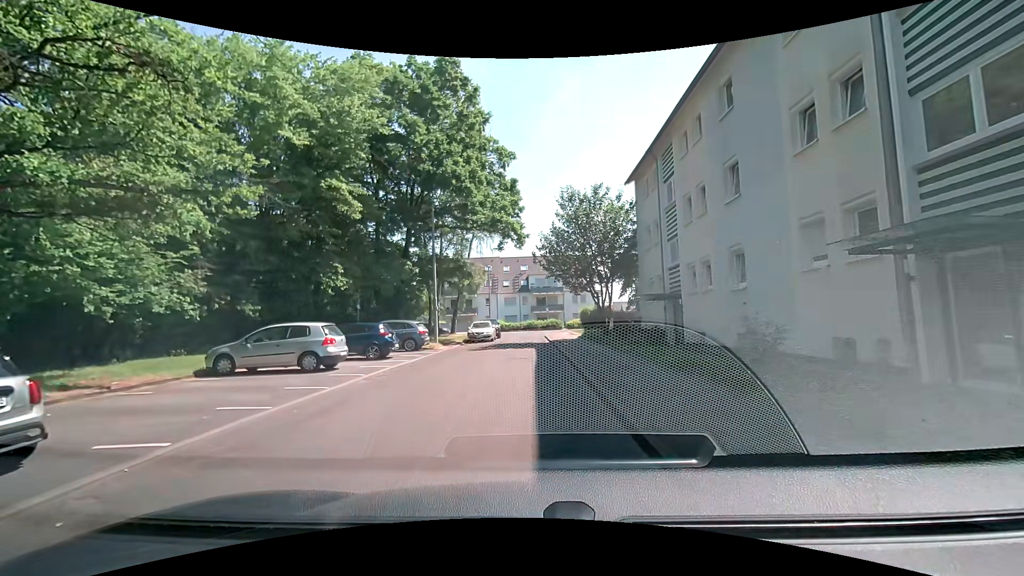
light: Day
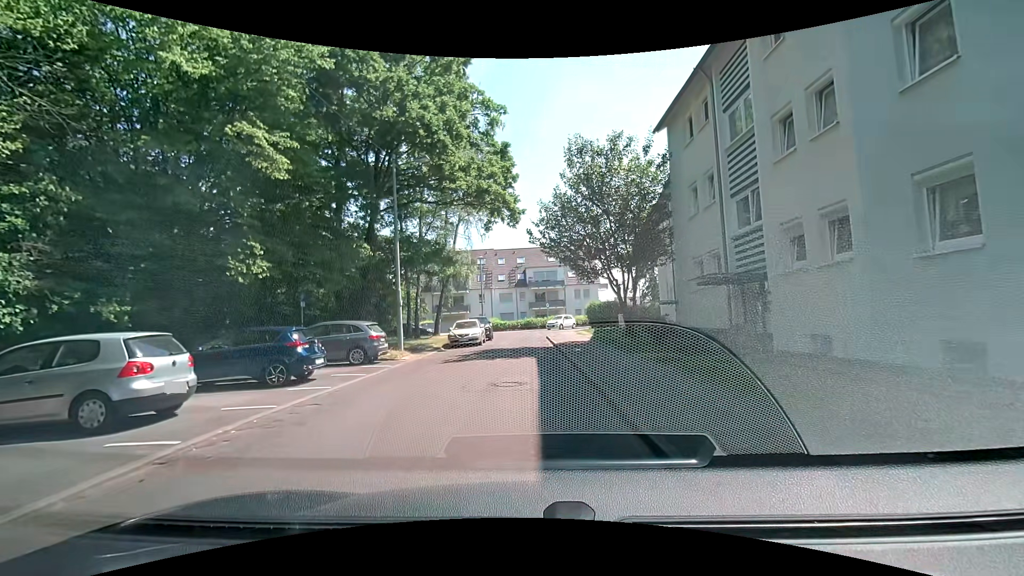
(-0.2, +7.2) m; -1°
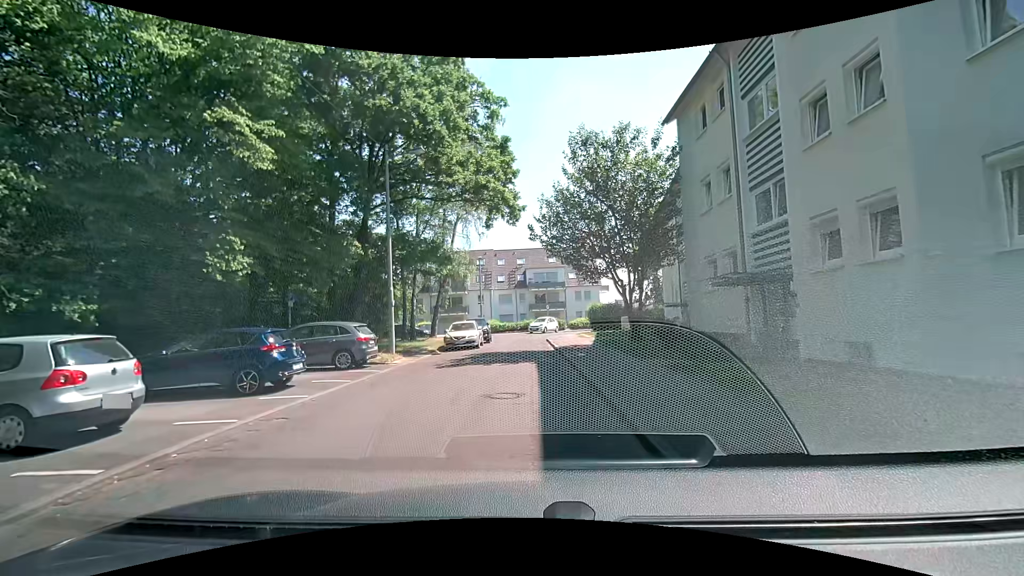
(0.0, +1.1) m; -2°
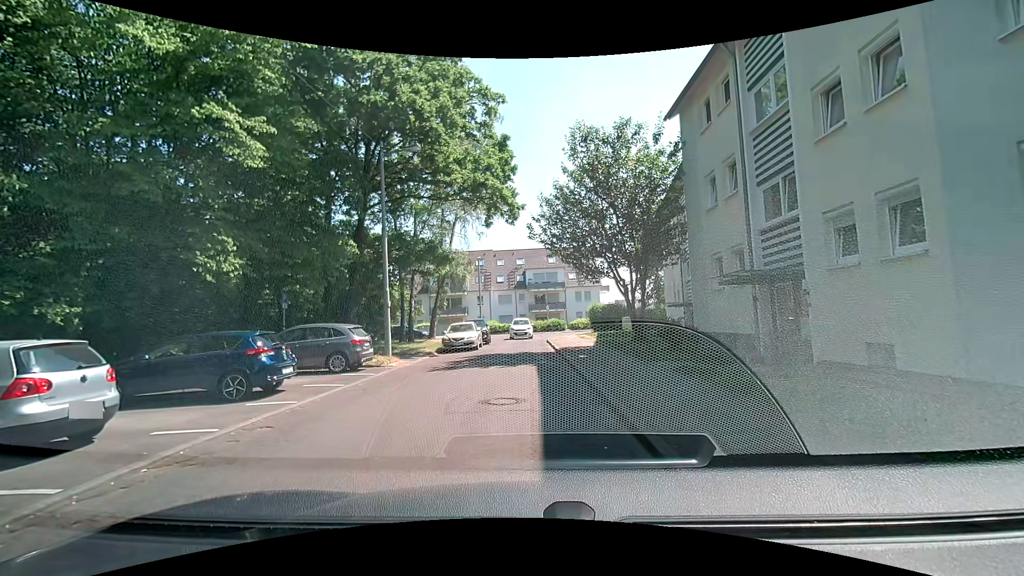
(0.0, +0.5) m; 0°
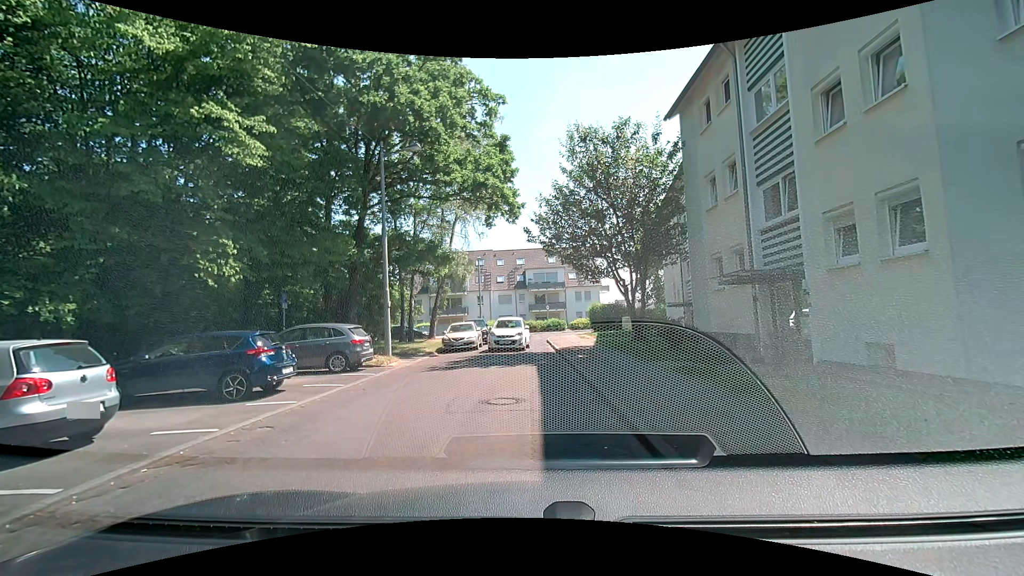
(0.0, 0.0) m; 0°
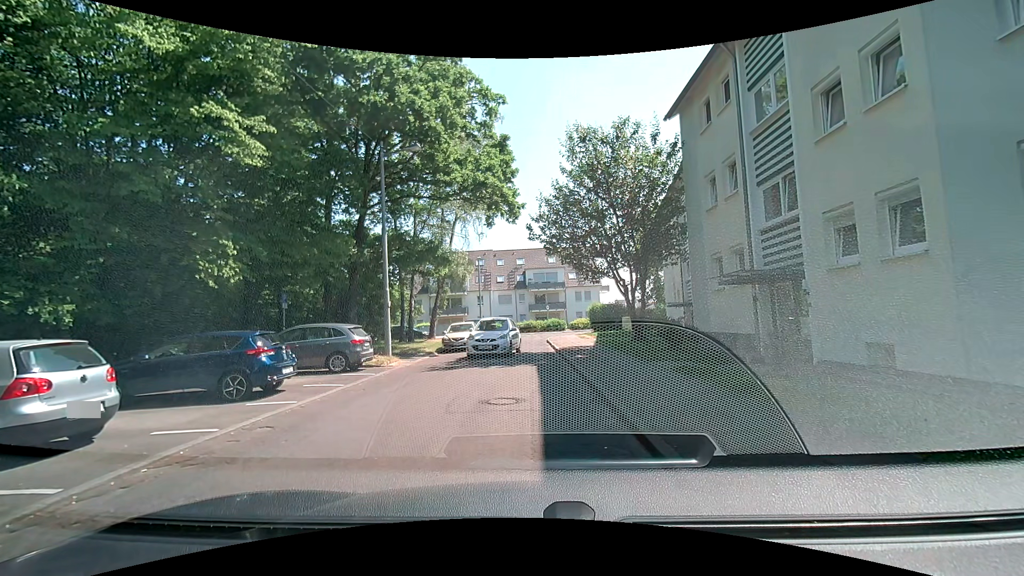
(0.0, 0.0) m; 0°
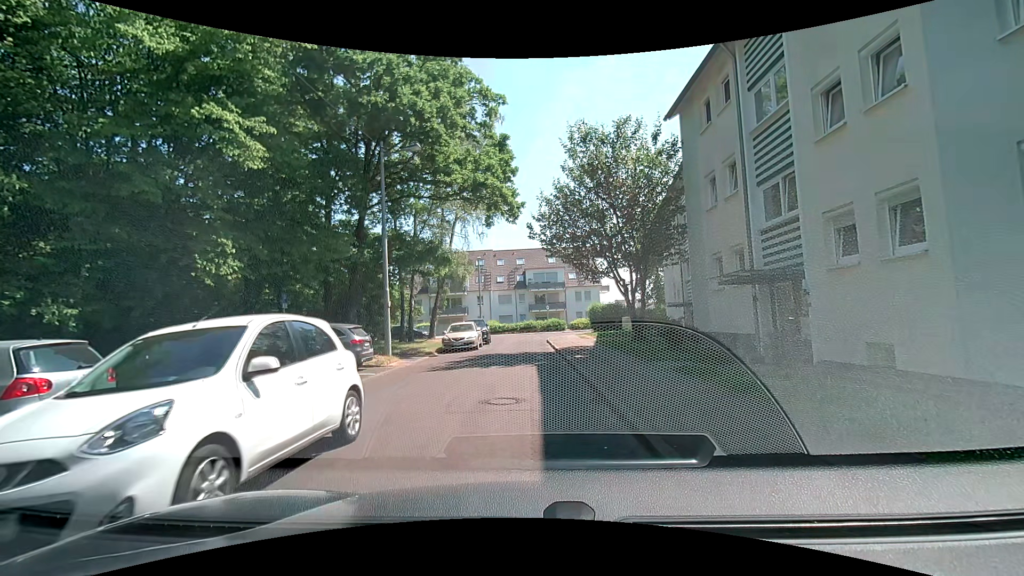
(0.0, 0.0) m; 0°
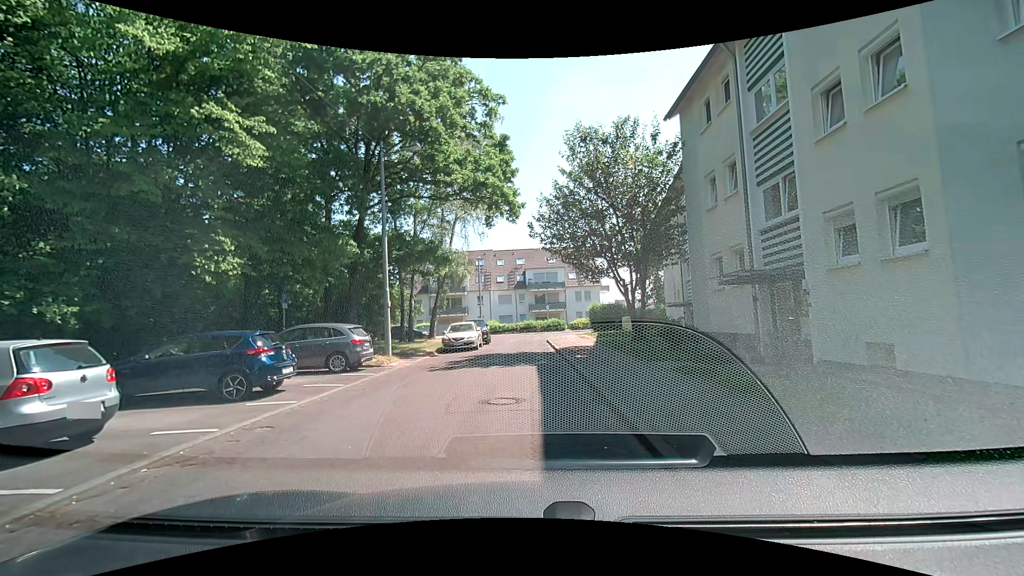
(0.0, 0.0) m; 0°
